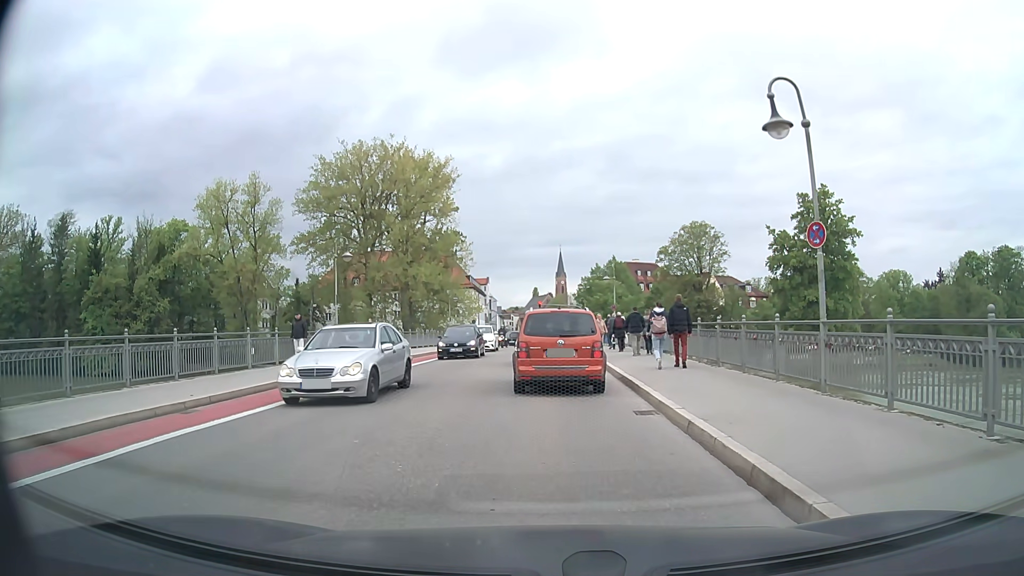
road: secondary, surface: asphalt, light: Day
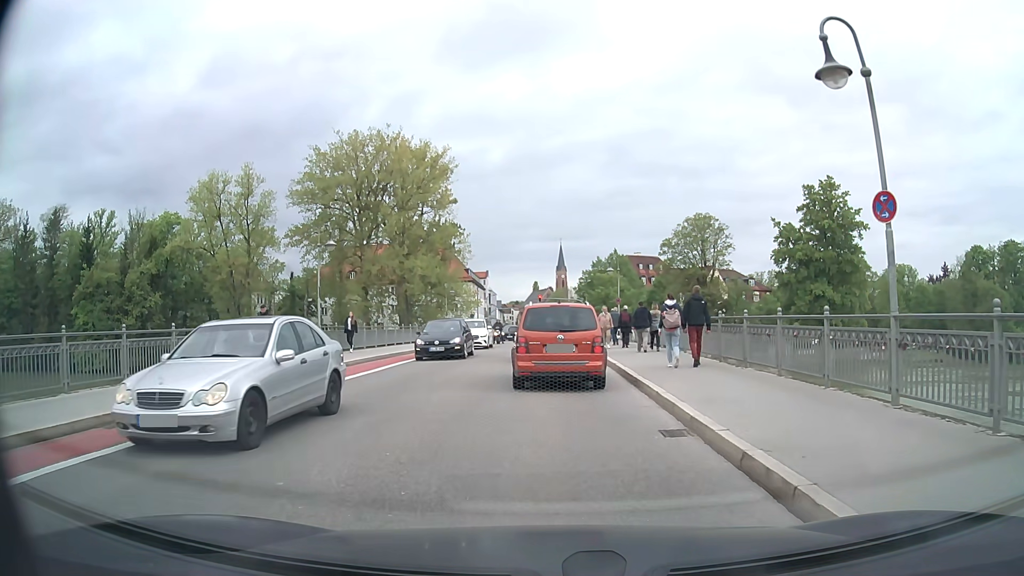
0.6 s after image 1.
(0.0, +2.3) m; 0°
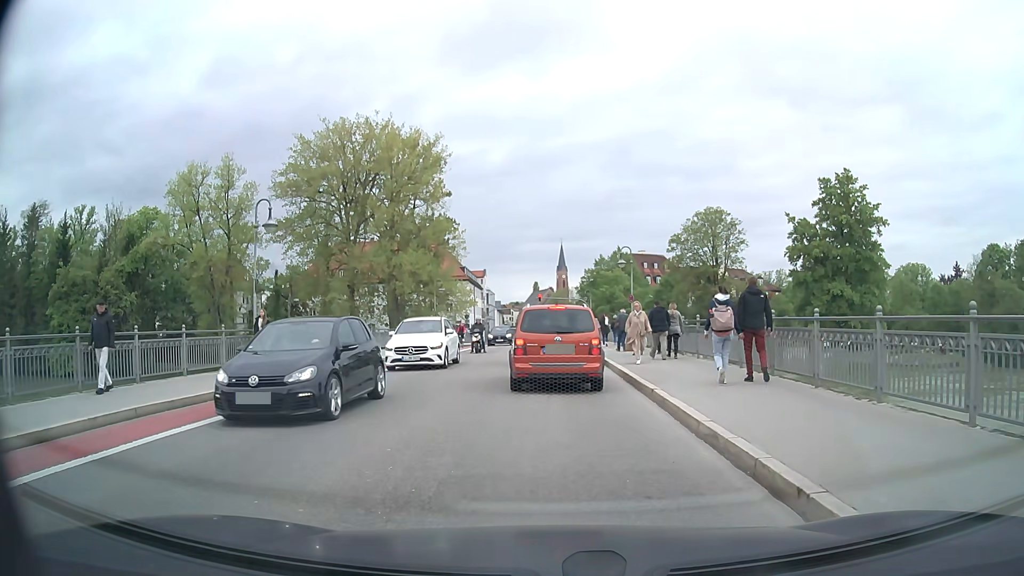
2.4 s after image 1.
(0.0, +6.2) m; -1°
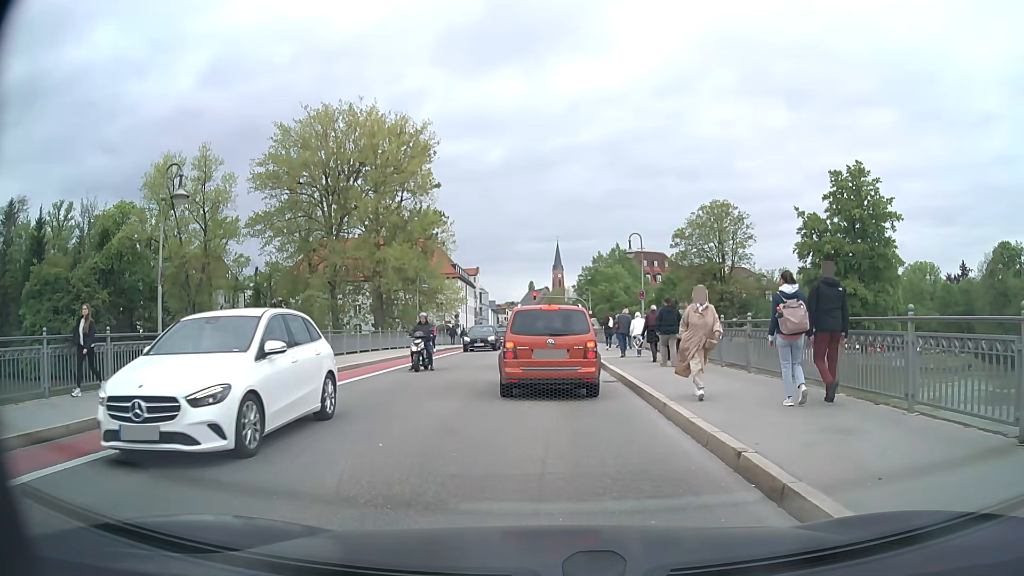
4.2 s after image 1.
(+0.1, +5.5) m; +2°
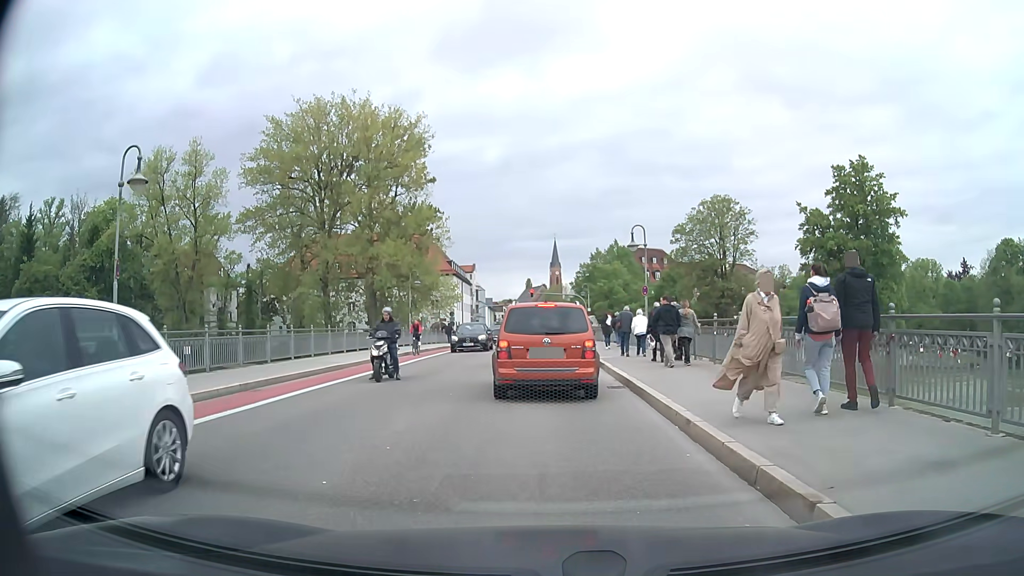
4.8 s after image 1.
(0.0, +1.8) m; 0°
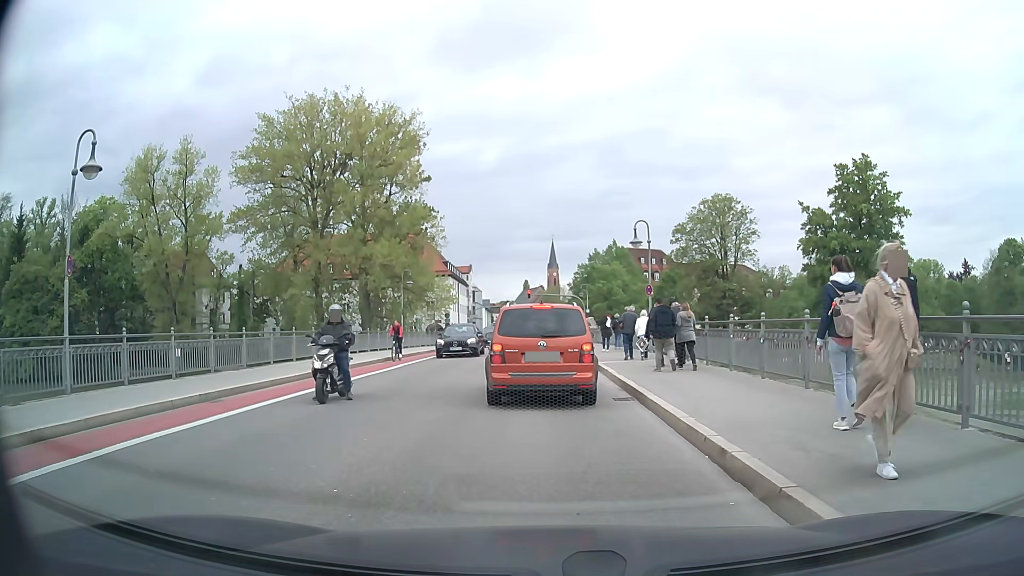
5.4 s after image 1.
(0.0, +1.7) m; -1°
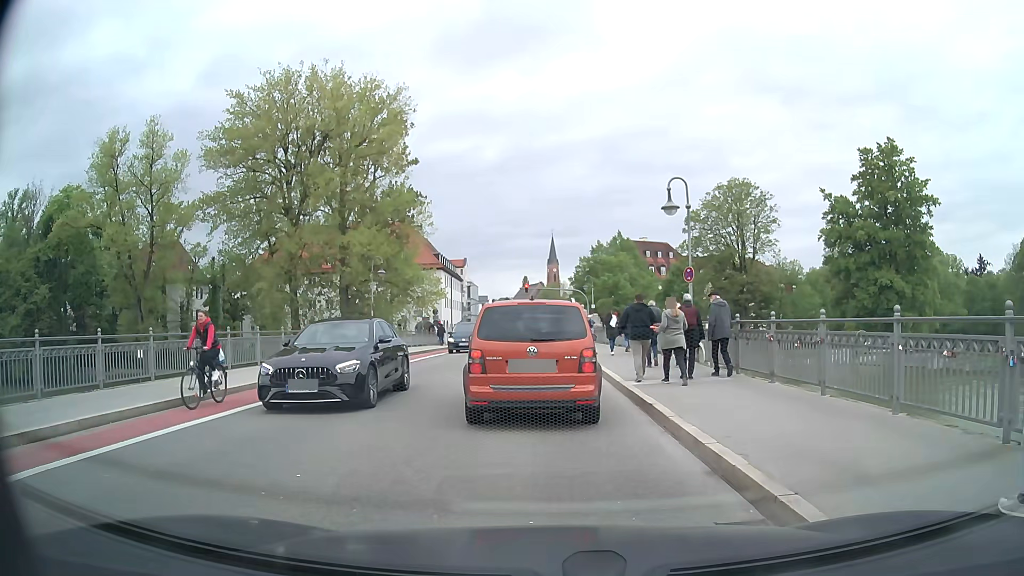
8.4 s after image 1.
(+0.1, +7.6) m; +1°
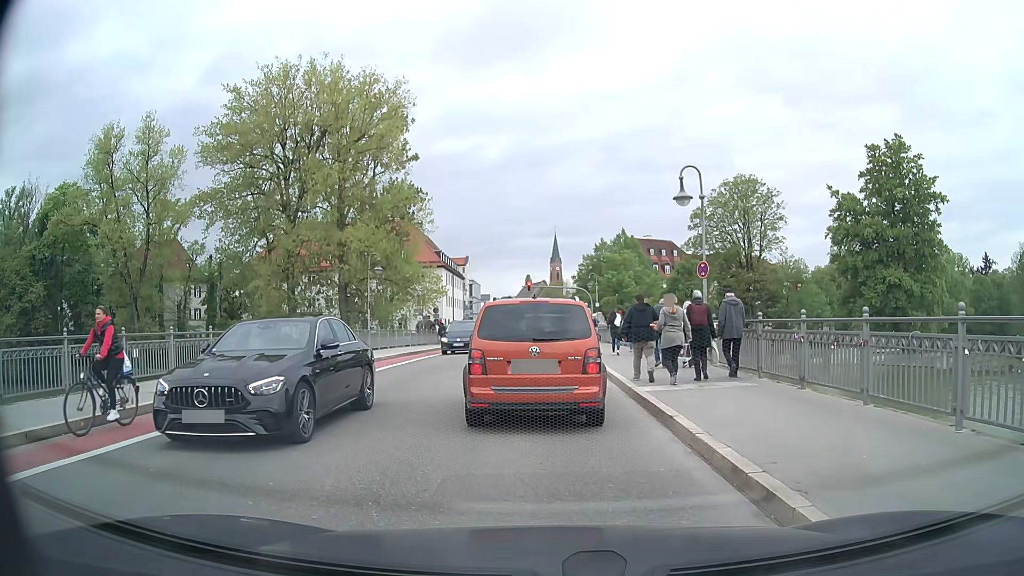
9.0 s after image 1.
(0.0, +1.3) m; -1°
